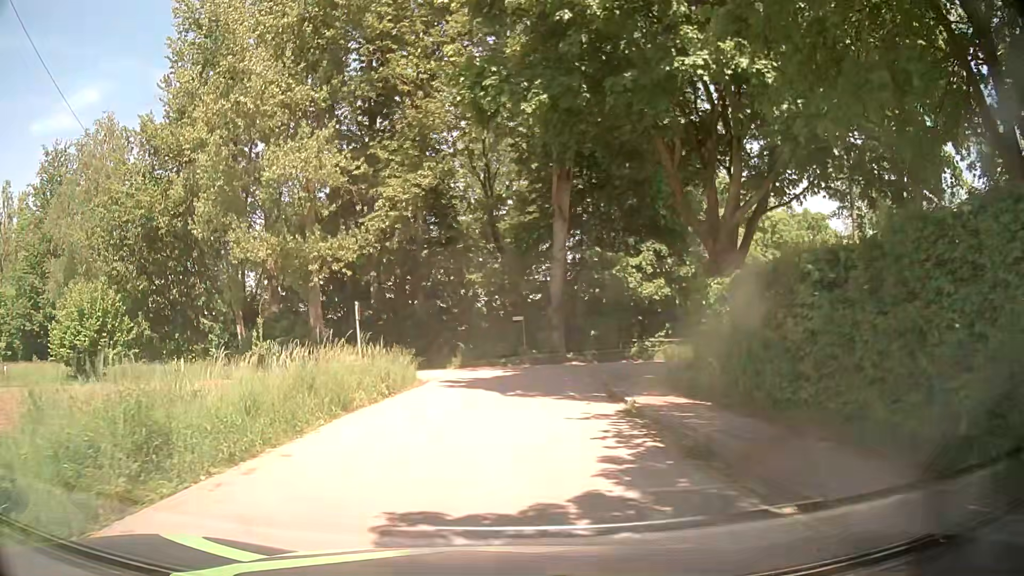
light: Day
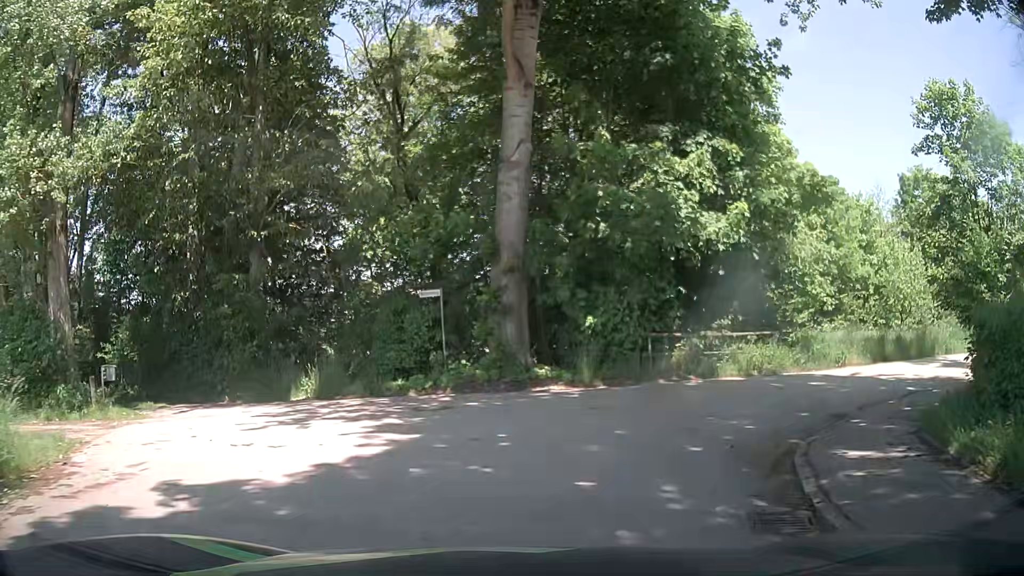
(+0.9, +17.2) m; +6°
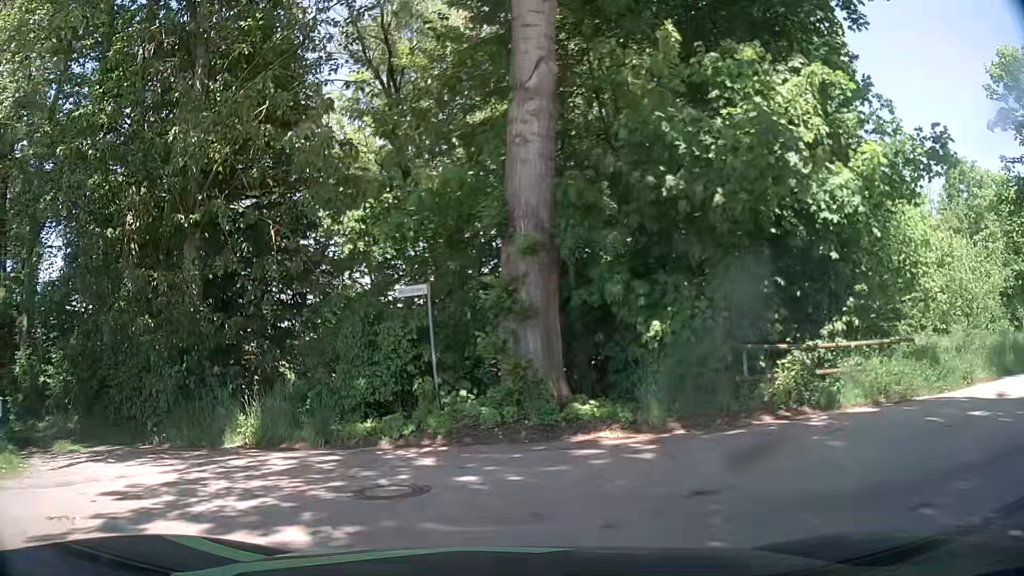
(+0.1, +5.2) m; 0°
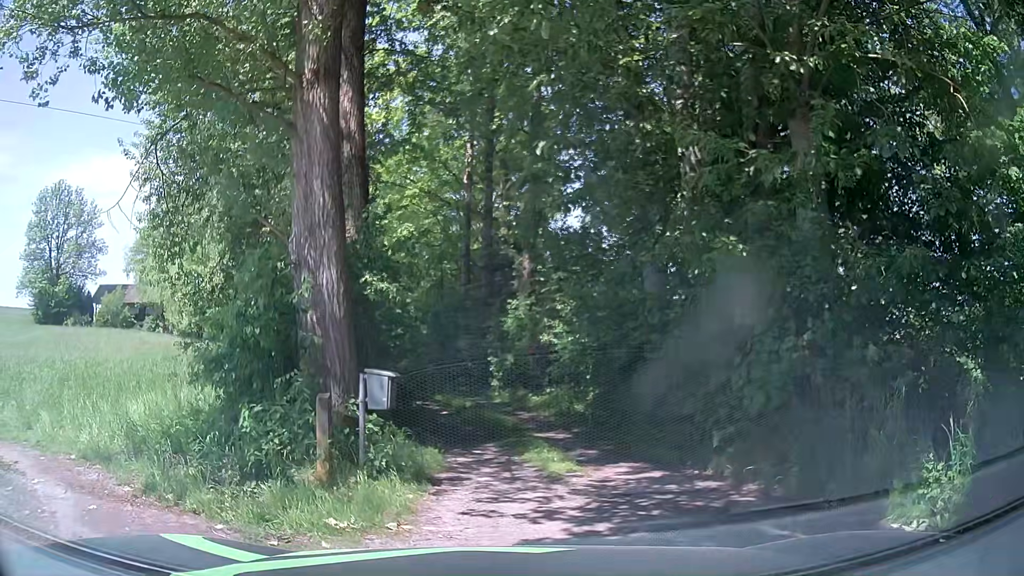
(-2.4, +6.1) m; -41°
